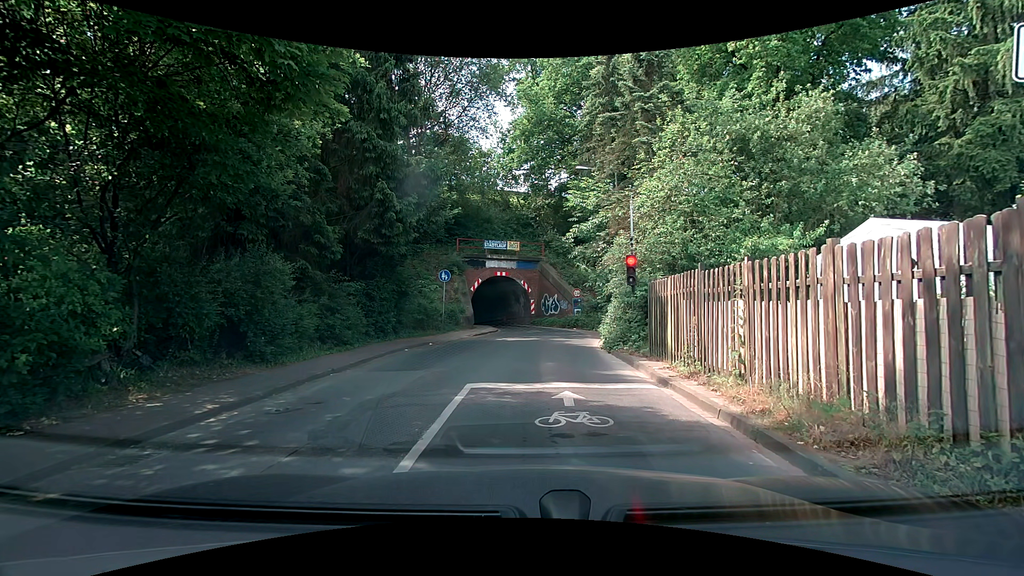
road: tertiary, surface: asphalt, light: Day
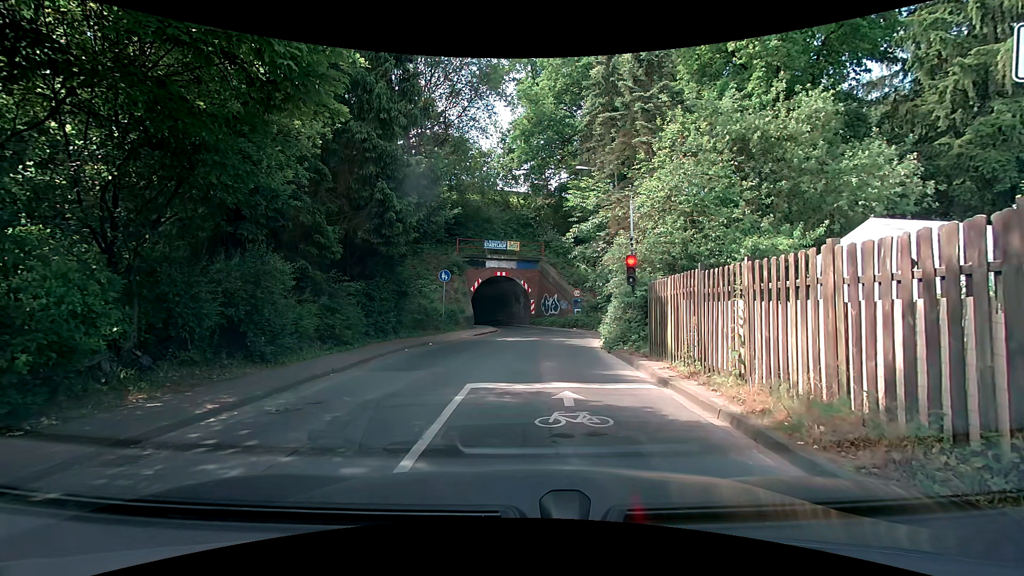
(0.0, 0.0) m; 0°
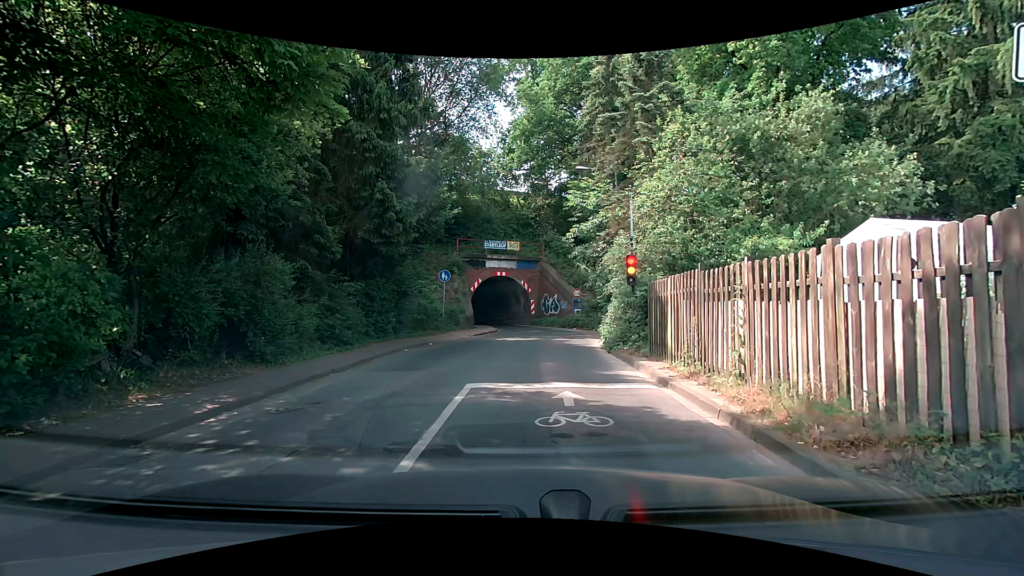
(0.0, 0.0) m; 0°
